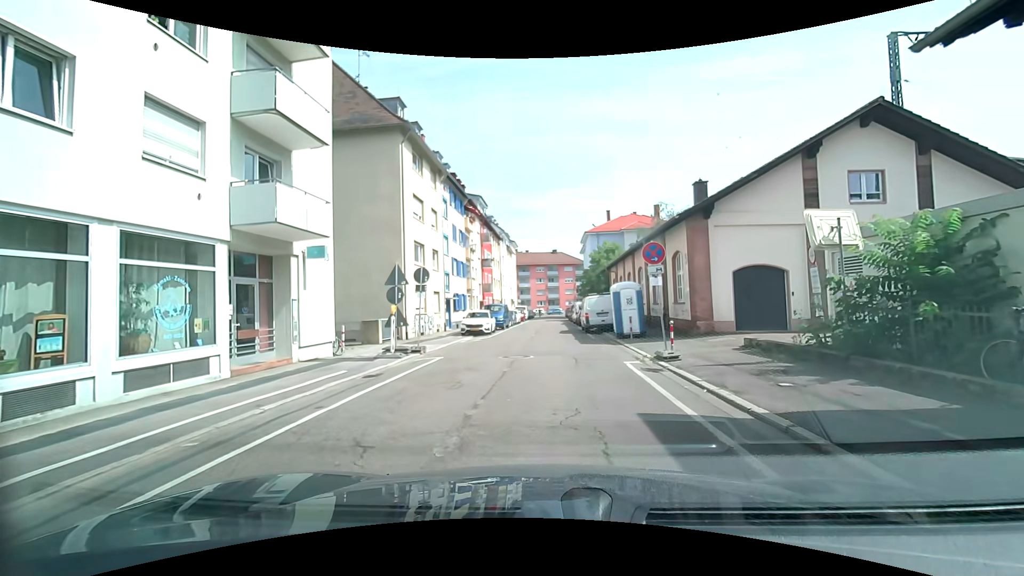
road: residential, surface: asphalt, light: Day
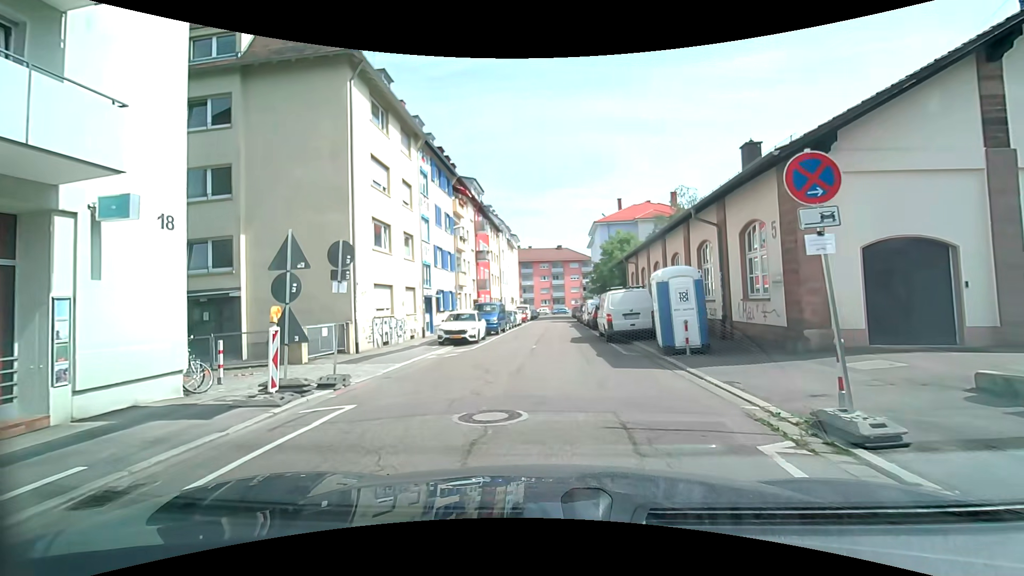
(+0.1, +7.4) m; 0°
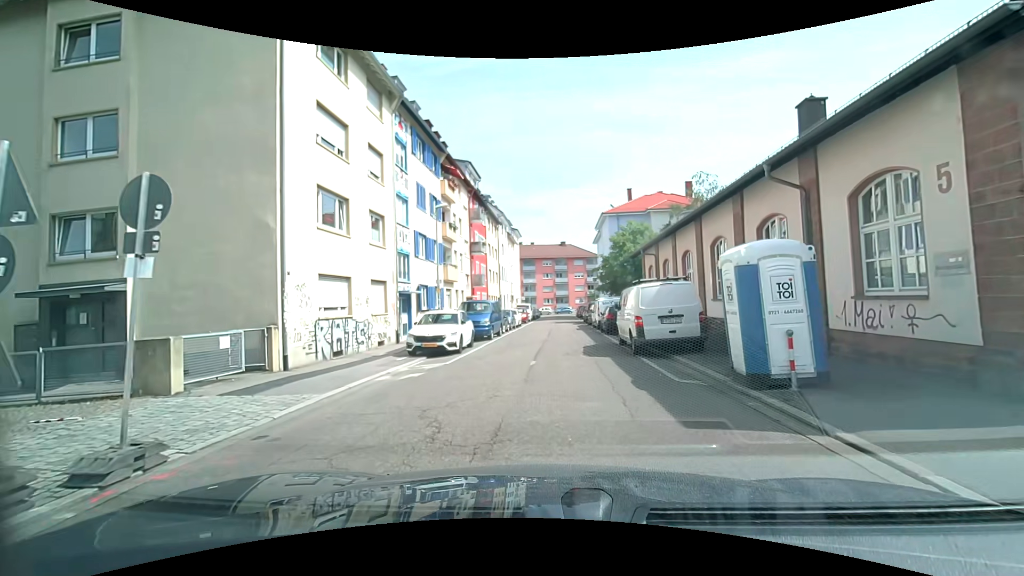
(0.0, +5.3) m; +1°
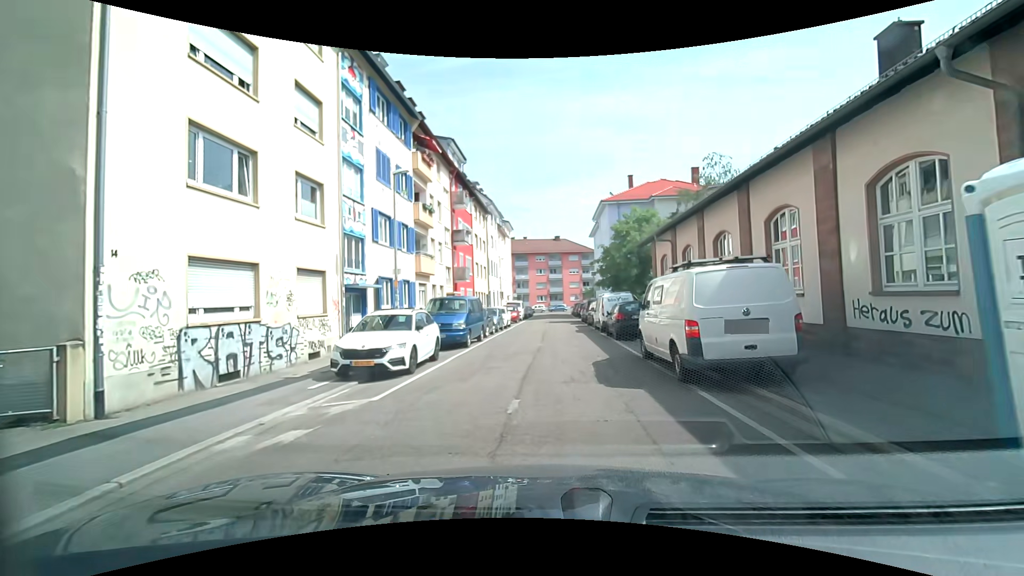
(-0.1, +5.3) m; -1°
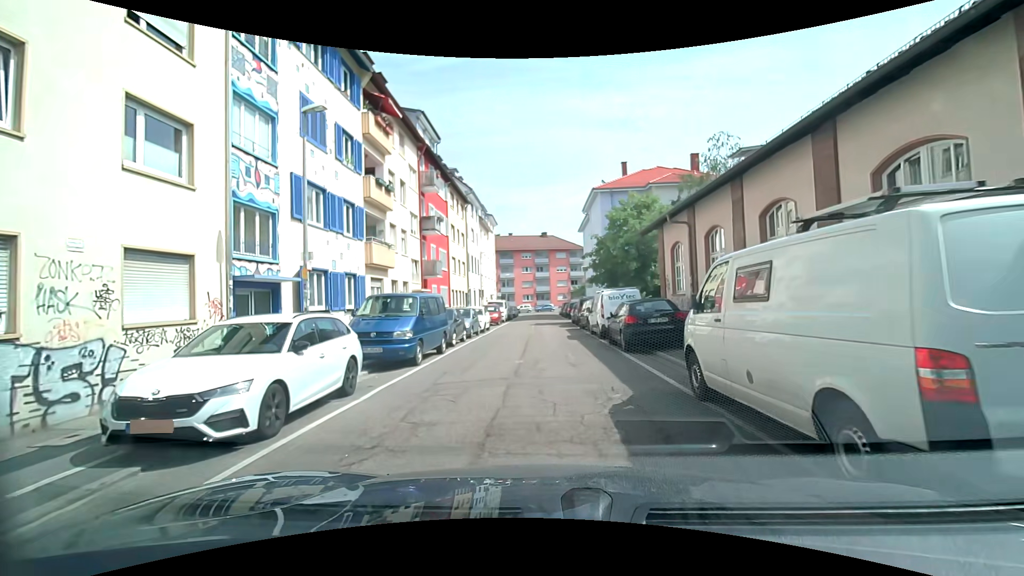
(+0.1, +5.3) m; +2°
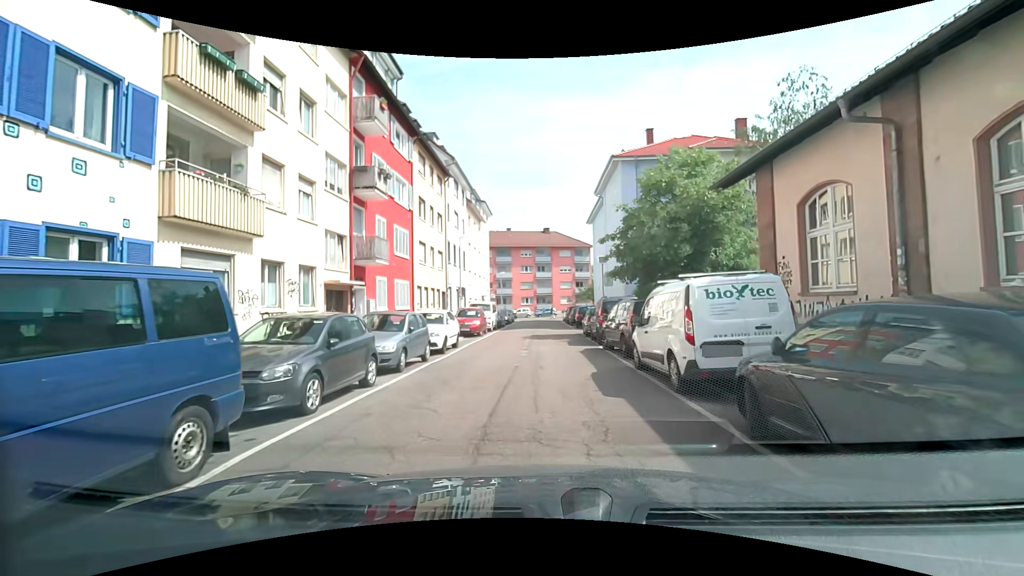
(-0.2, +11.2) m; -2°
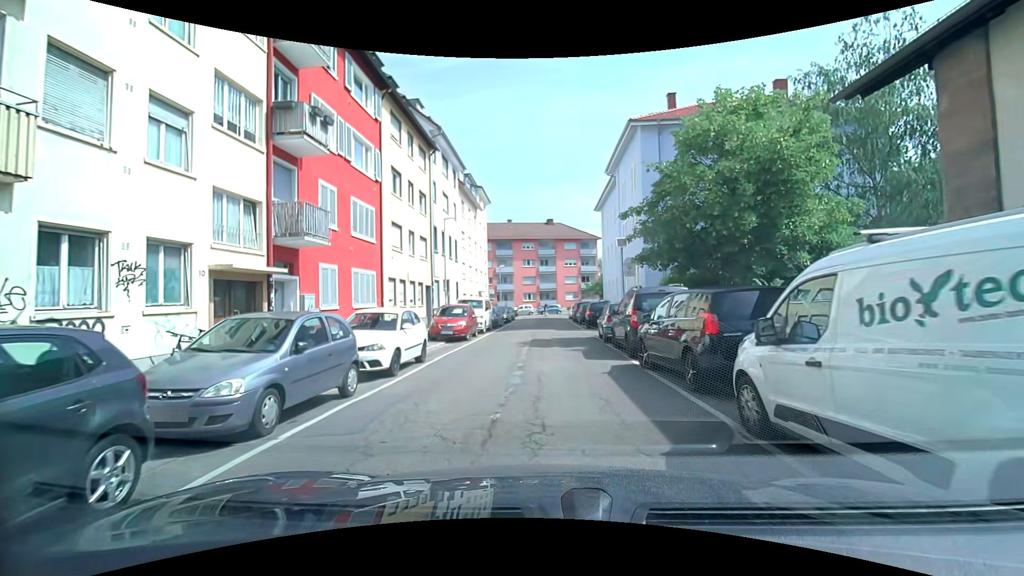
(+0.1, +5.9) m; +1°
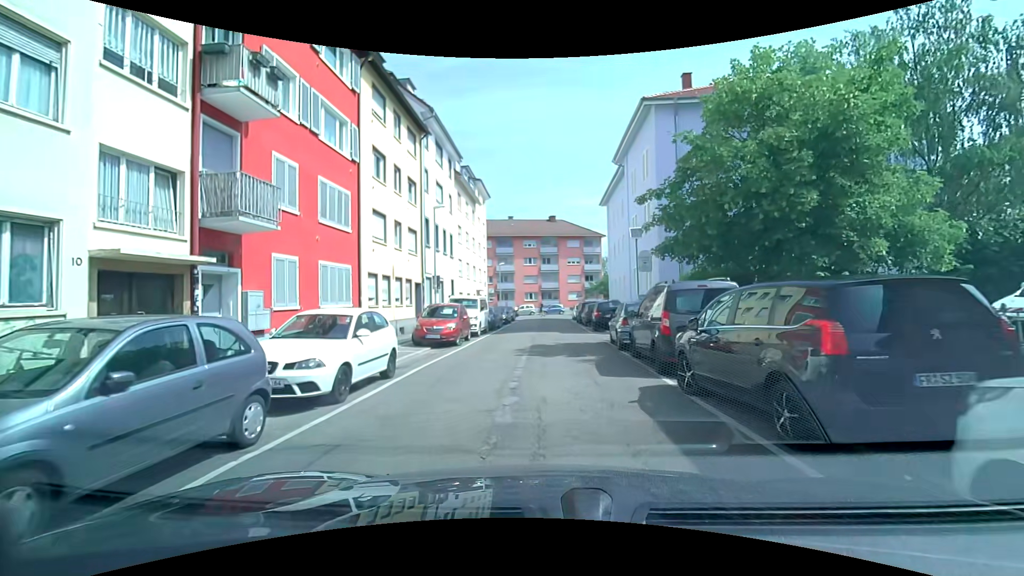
(0.0, +2.9) m; 0°
